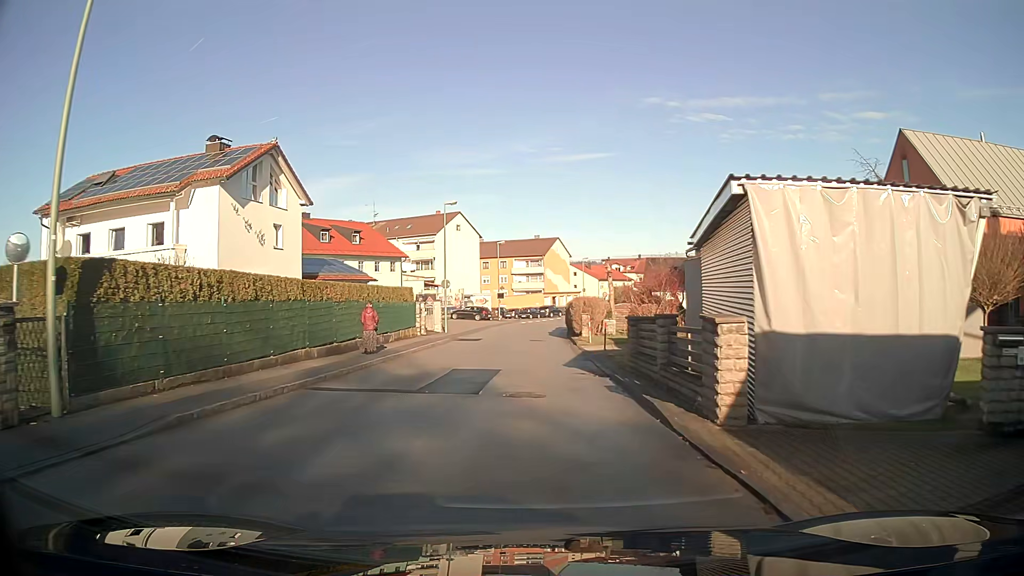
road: unclassified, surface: asphalt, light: Day
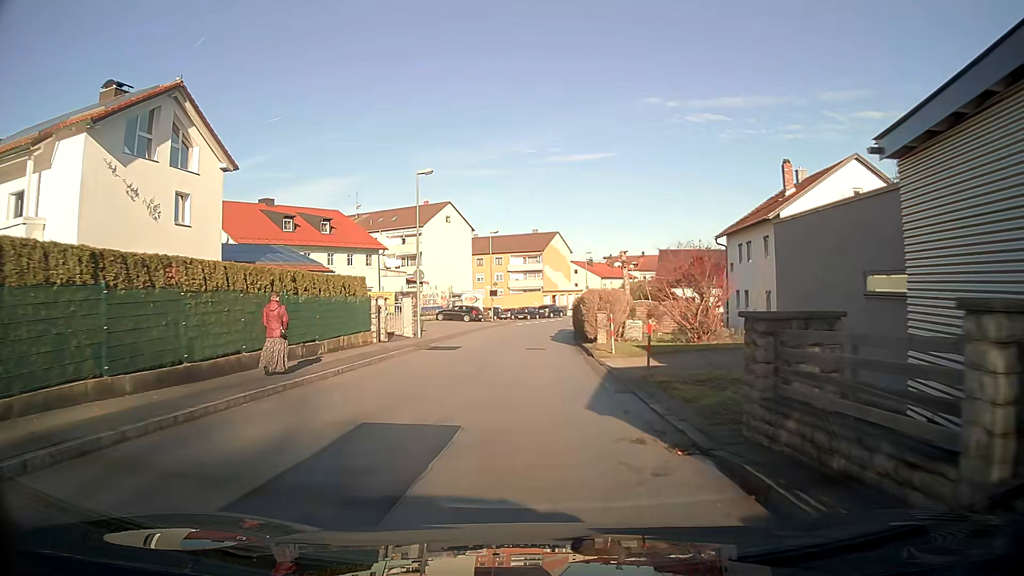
(0.0, +9.3) m; 0°
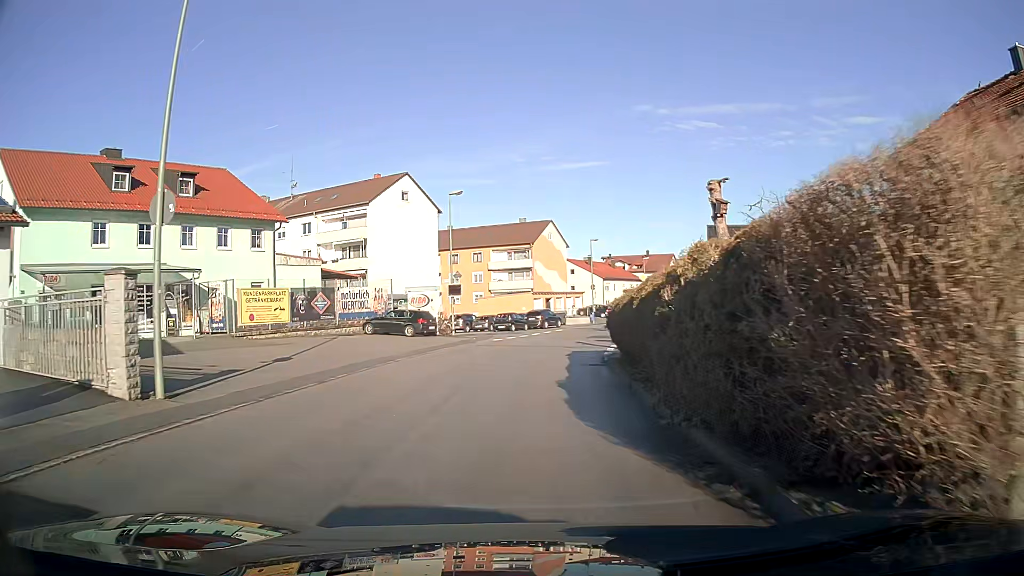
(+0.1, +23.0) m; +1°
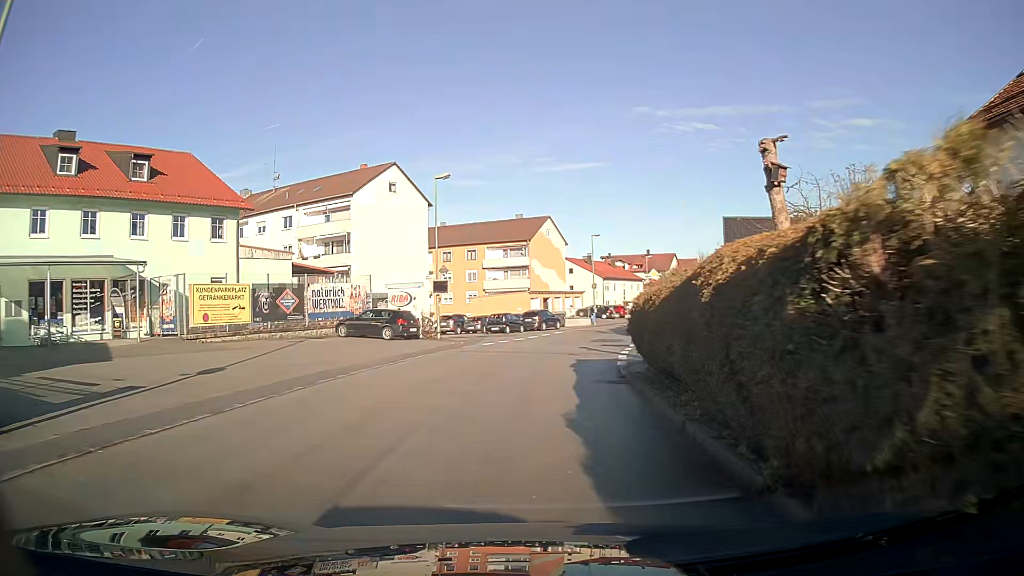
(0.0, +4.6) m; 0°
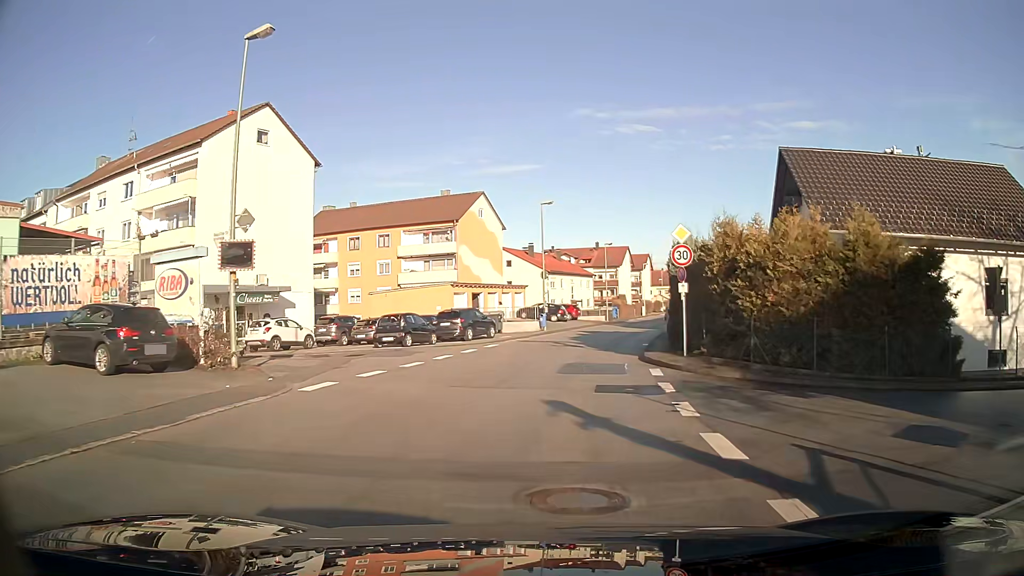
(+0.8, +18.4) m; +6°
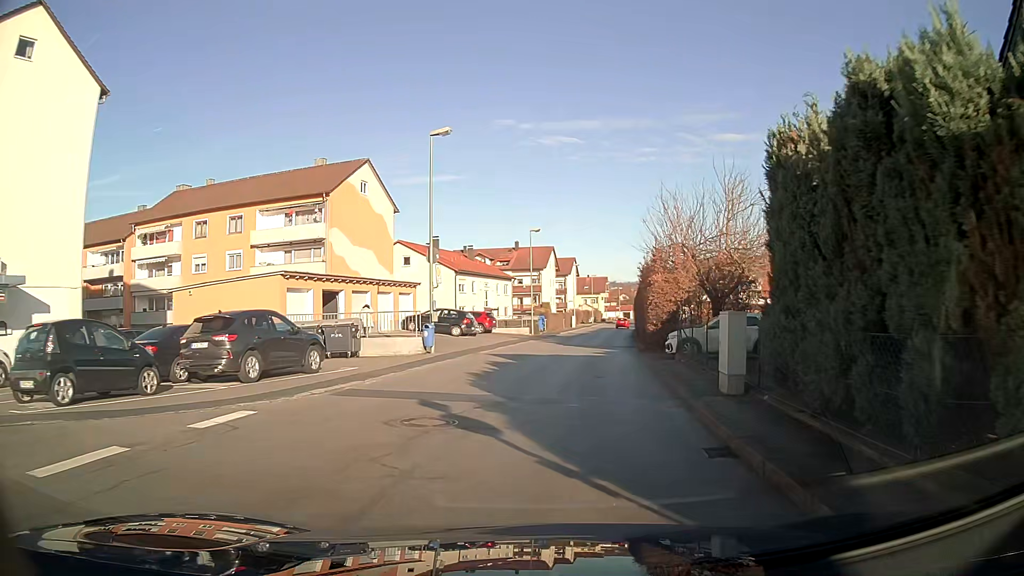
(+1.1, +18.4) m; +7°
(0, +10) (+1, +20) (+2, +30) (+4, +40) (+5, +50) (+6, +60) (+8, +70) (+9, +79) (+11, +89) (+12, +99) m
